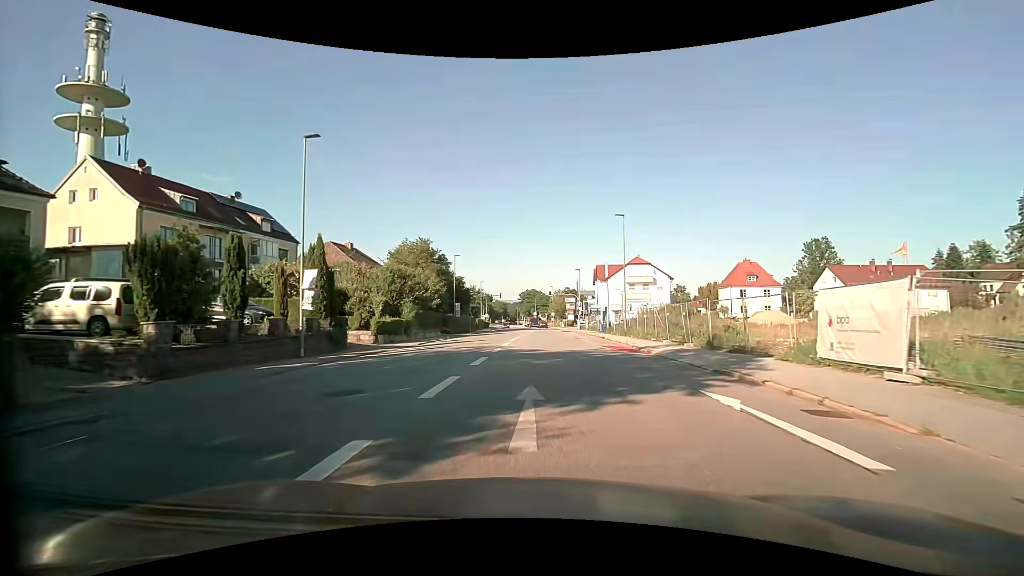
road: tertiary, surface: asphalt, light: Day
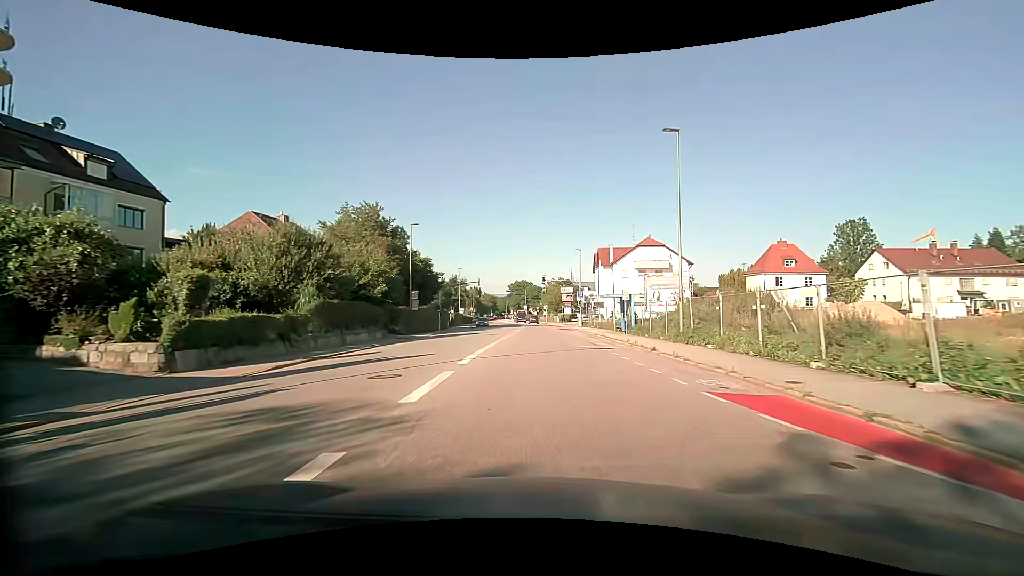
(+0.2, +18.5) m; +1°
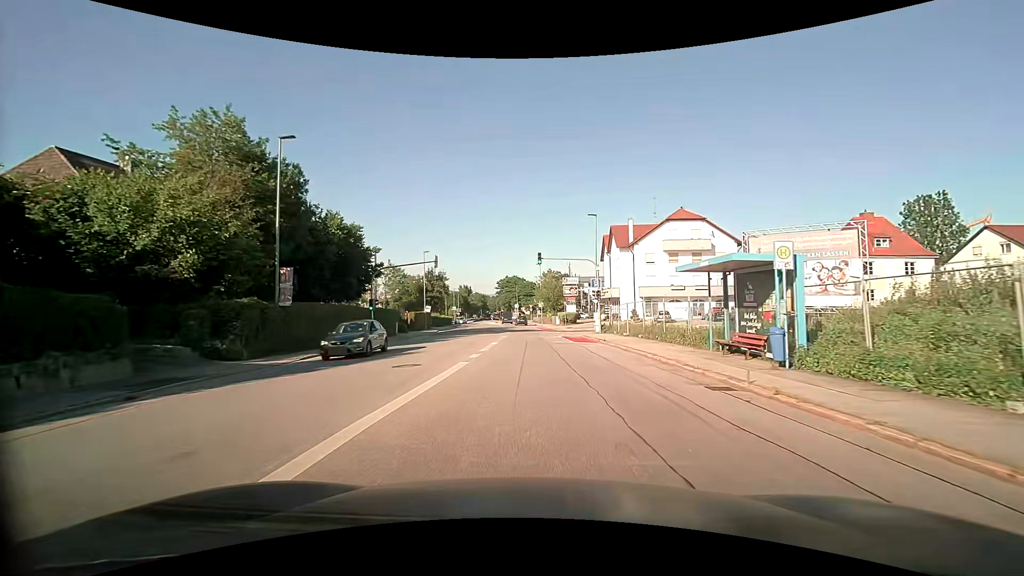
(+0.1, +22.9) m; +1°
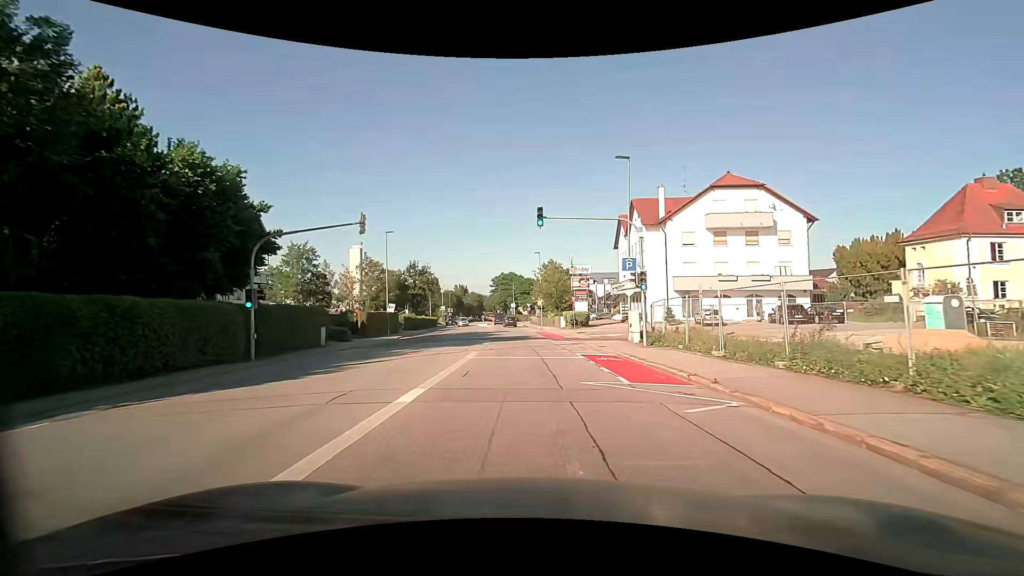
(+0.1, +15.9) m; 0°
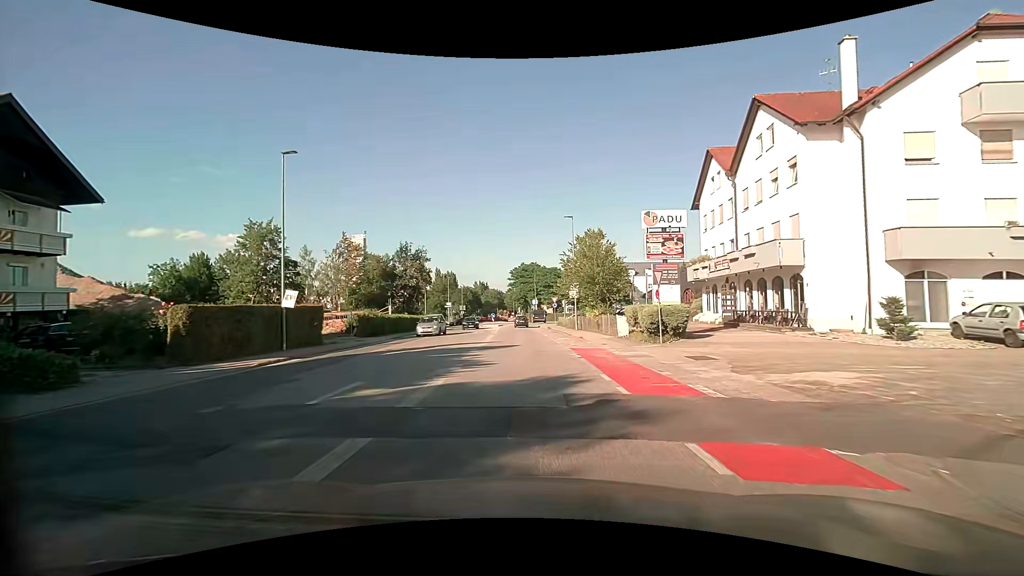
(-0.4, +24.4) m; -2°
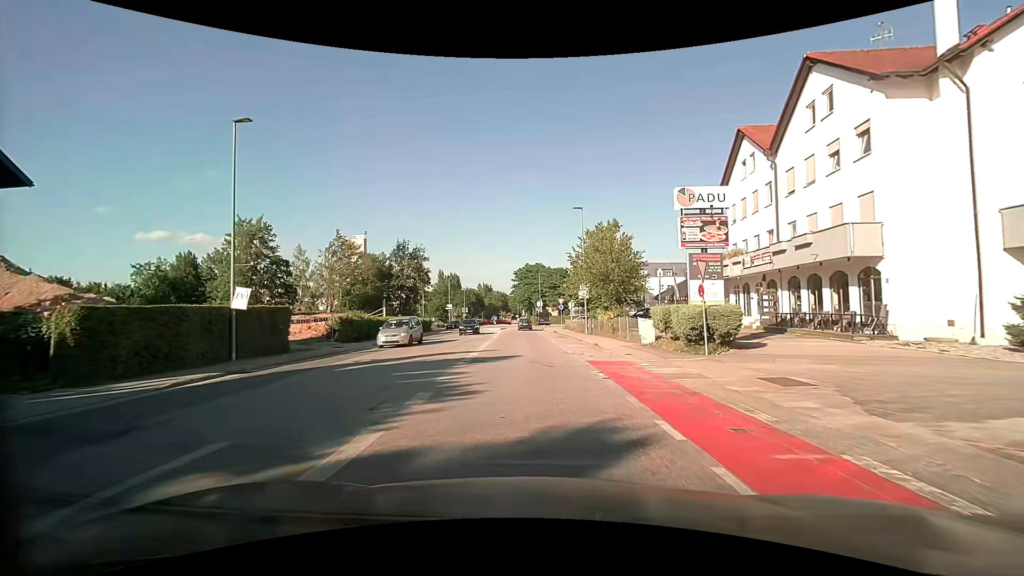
(-0.1, +4.7) m; -1°
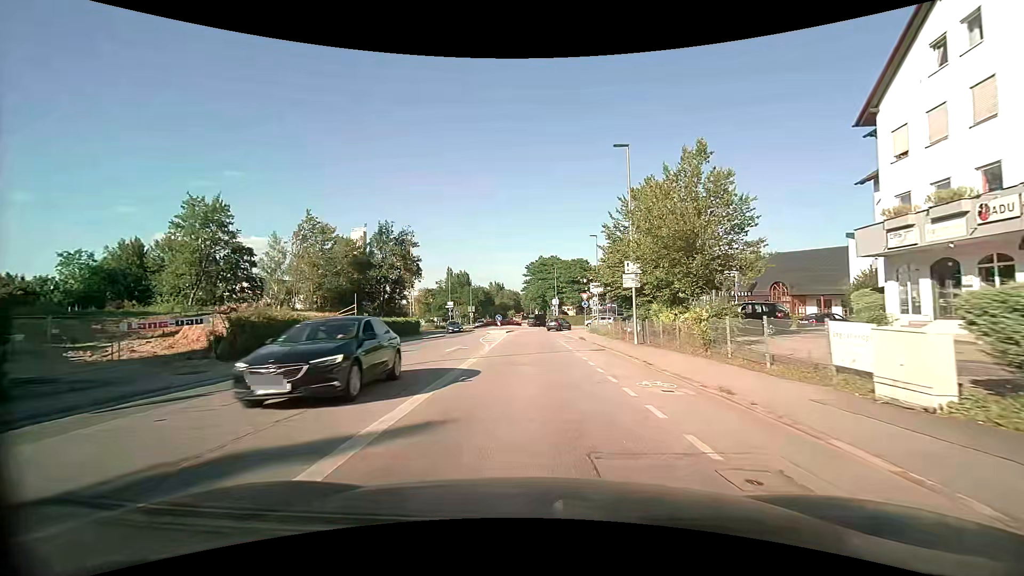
(-0.1, +14.8) m; -1°
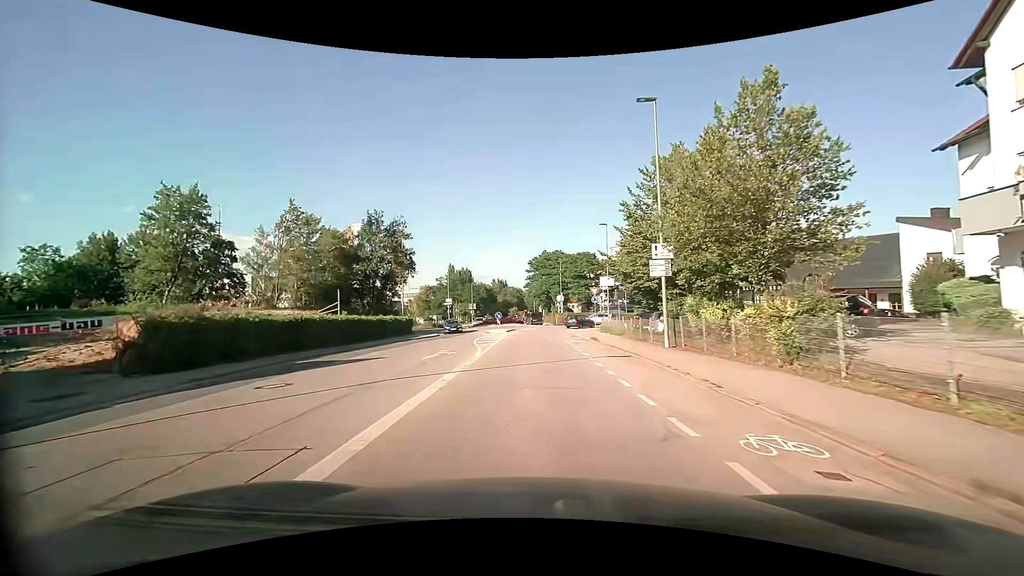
(0.0, +5.1) m; -1°
(0, +10) (0, +20) (0, +30) (0, +40) (+1, +50) (+6, +58) (+15, +62) (+25, +63) (+35, +64) (+45, +65) m
